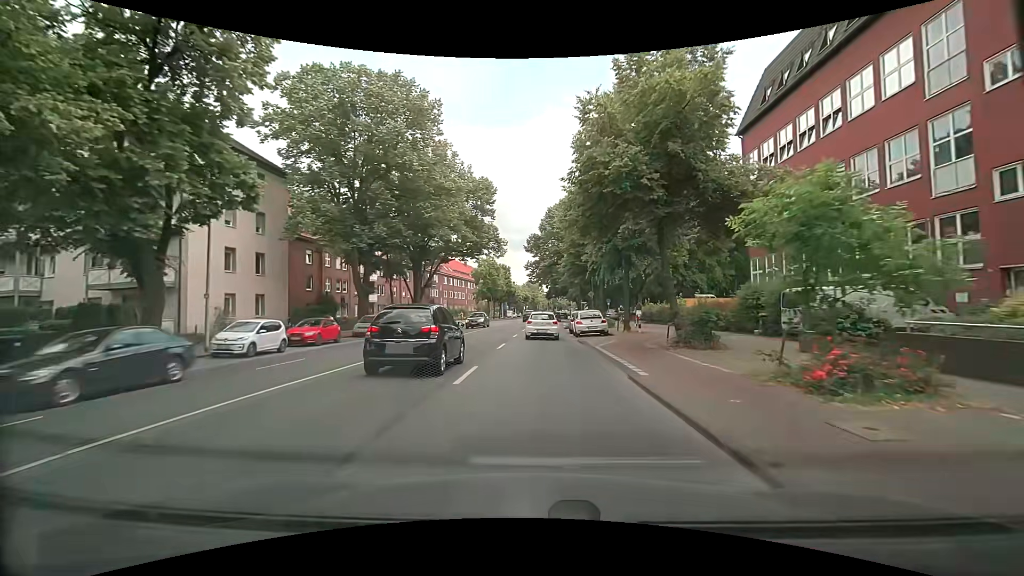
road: secondary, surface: asphalt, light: Day
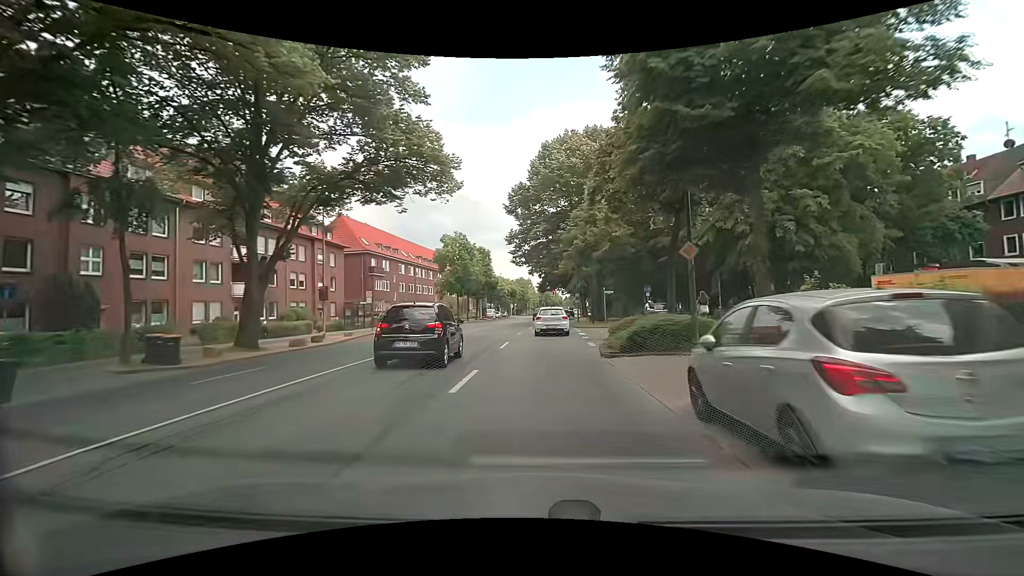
(+0.6, +29.4) m; +3°
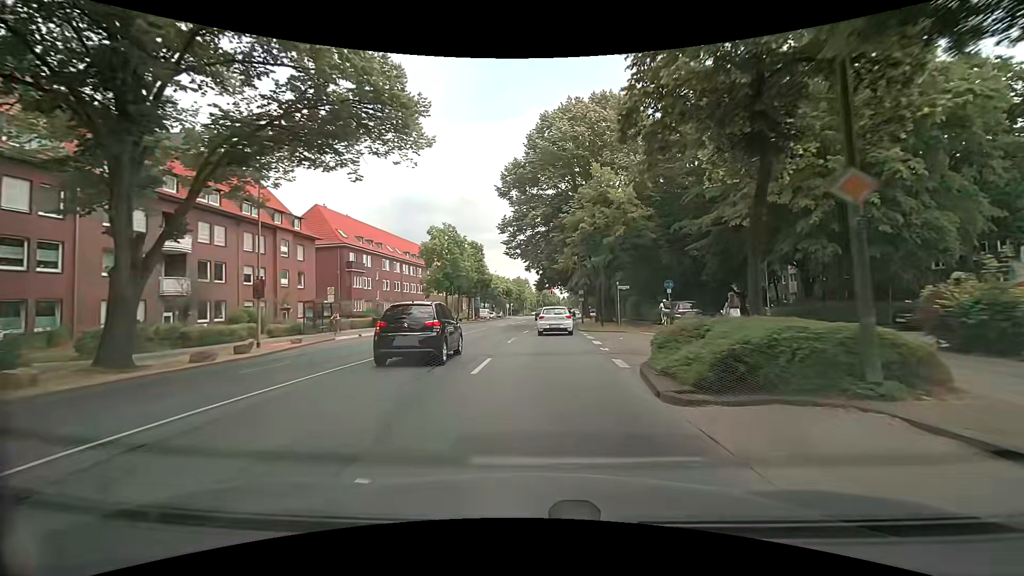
(-0.1, +7.3) m; -1°
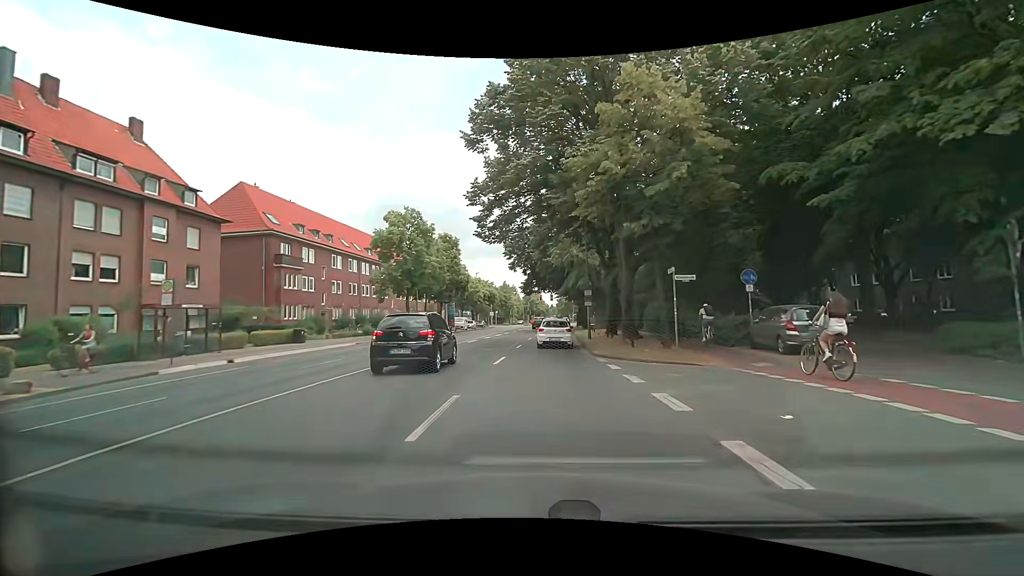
(+0.3, +14.3) m; +2°
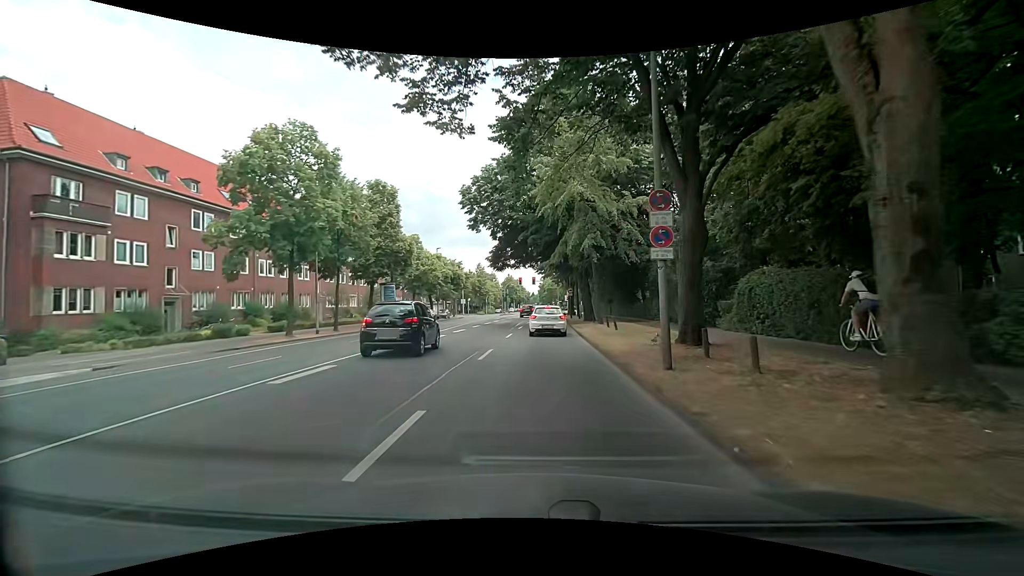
(+0.3, +20.8) m; +2°
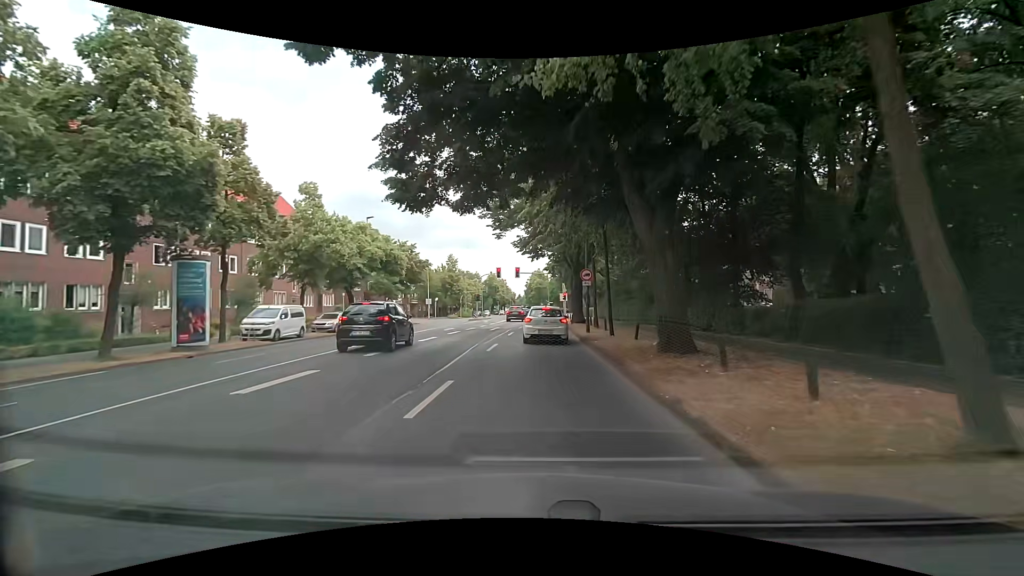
(+0.3, +25.2) m; +2°
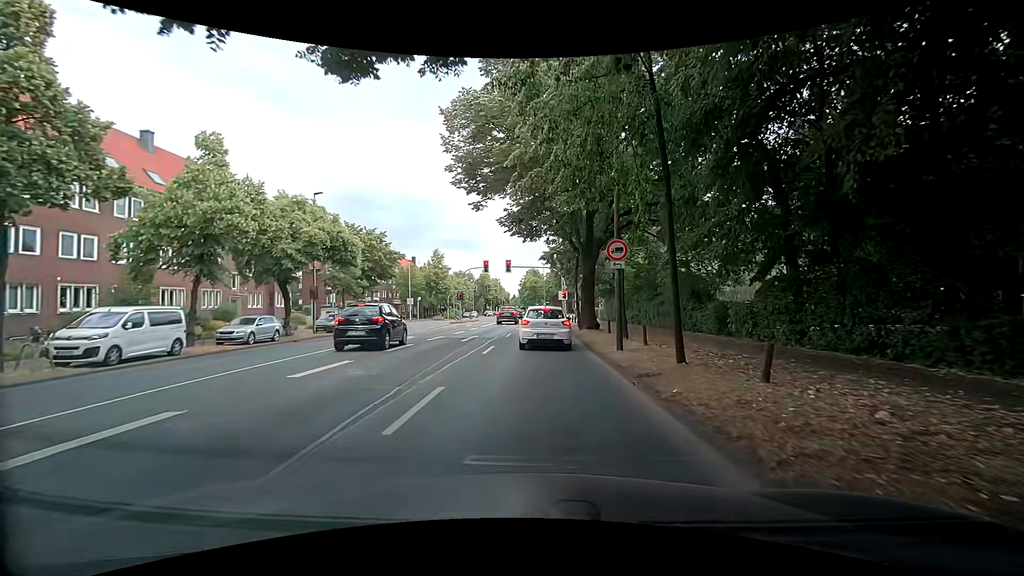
(0.0, +10.0) m; 0°
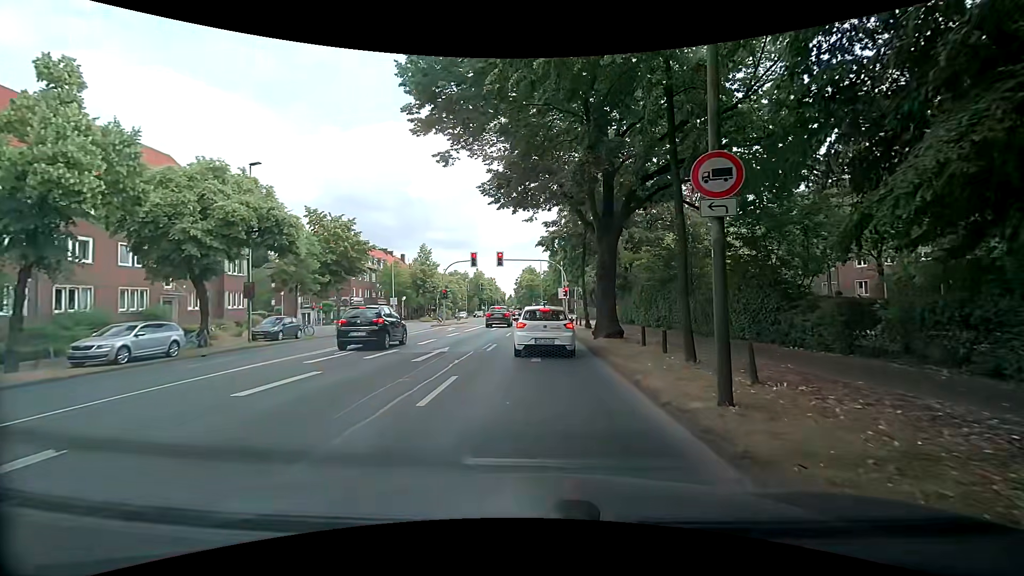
(+0.2, +7.5) m; +2°
